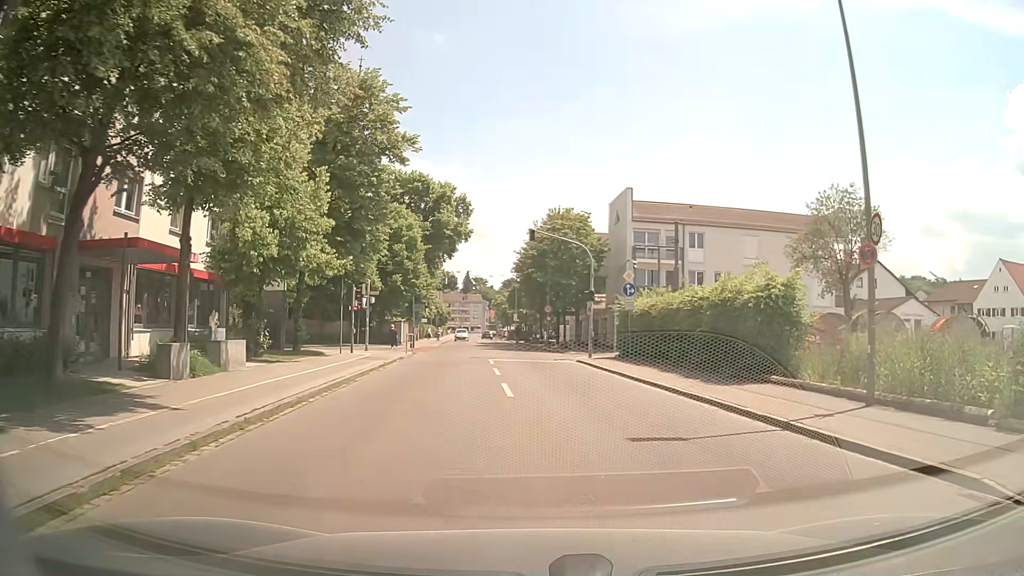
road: tertiary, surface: asphalt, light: Day
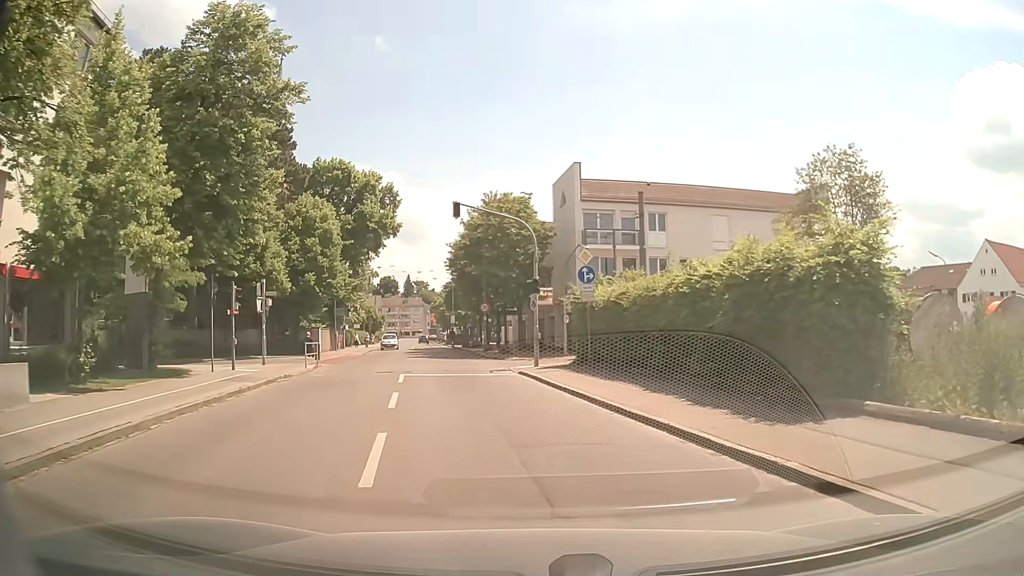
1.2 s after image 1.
(+0.6, +7.4) m; +7°
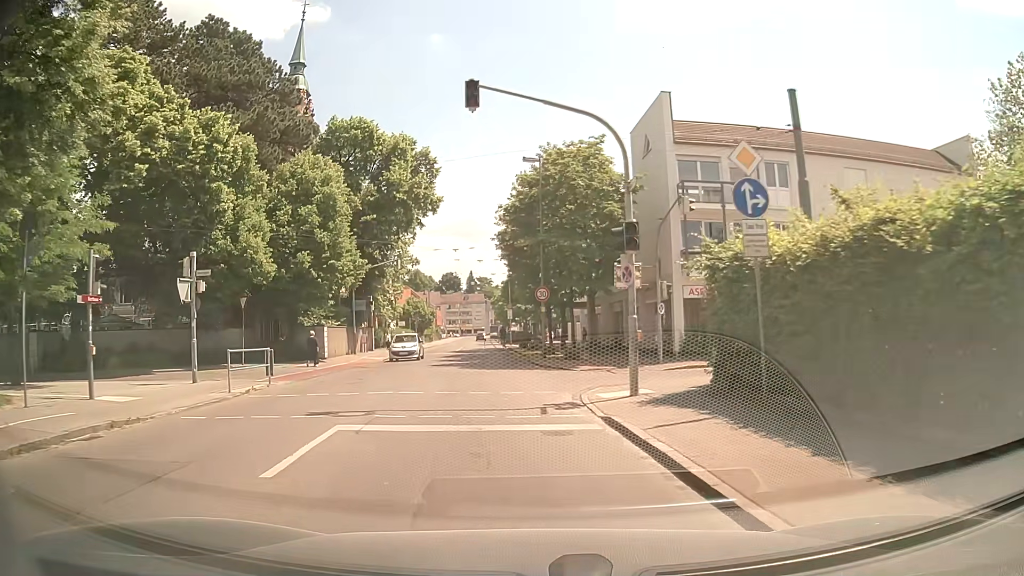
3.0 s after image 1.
(-0.4, +12.2) m; -6°
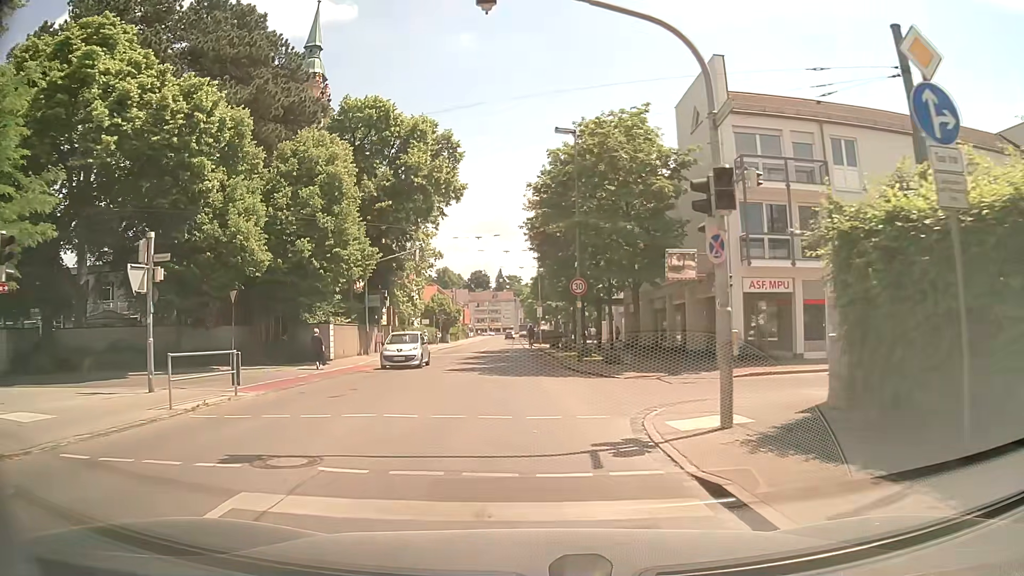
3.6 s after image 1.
(-0.1, +4.3) m; -3°
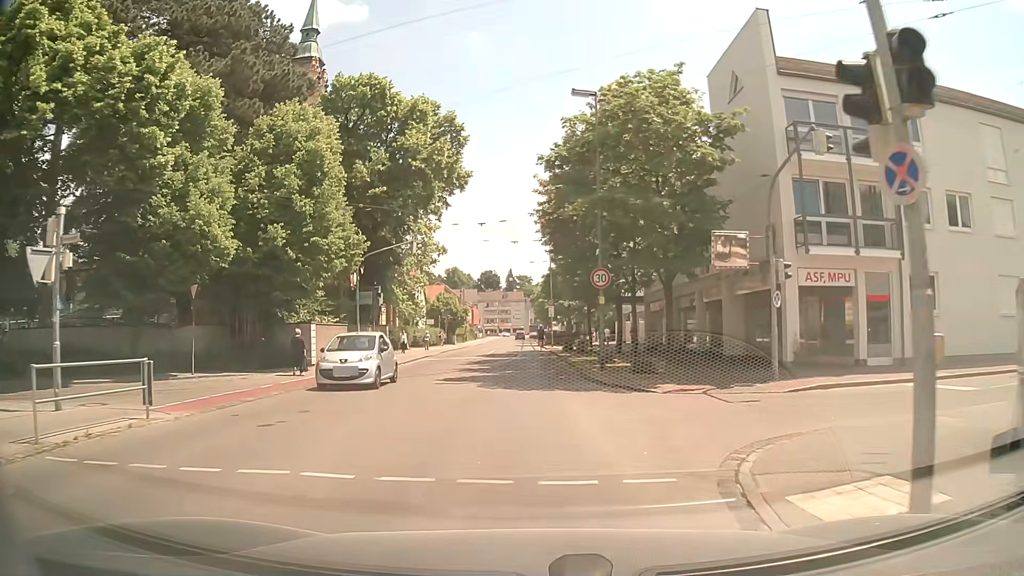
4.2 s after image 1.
(0.0, +4.4) m; 0°
